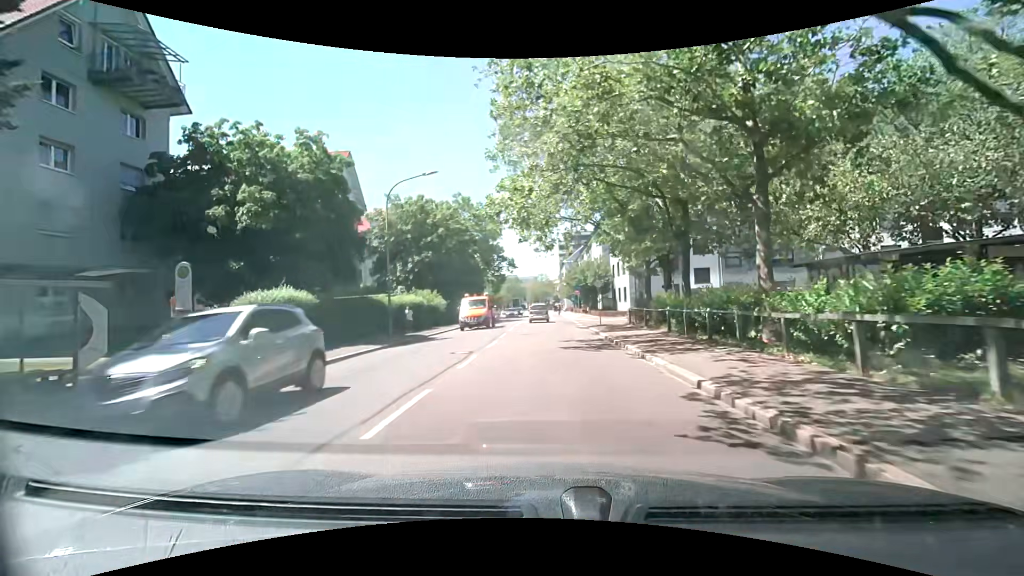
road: secondary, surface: asphalt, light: Day
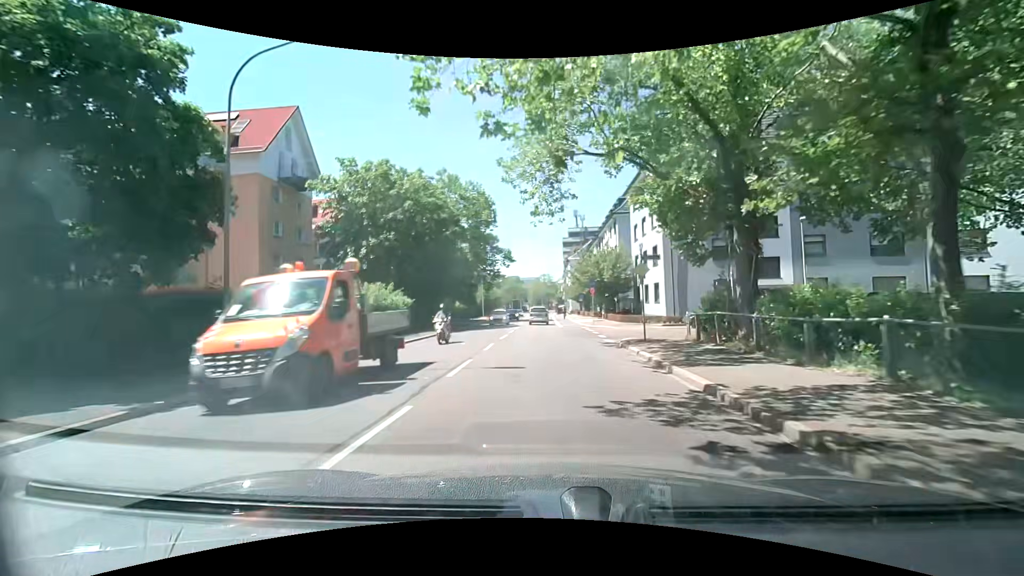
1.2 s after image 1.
(0.0, +13.2) m; +1°
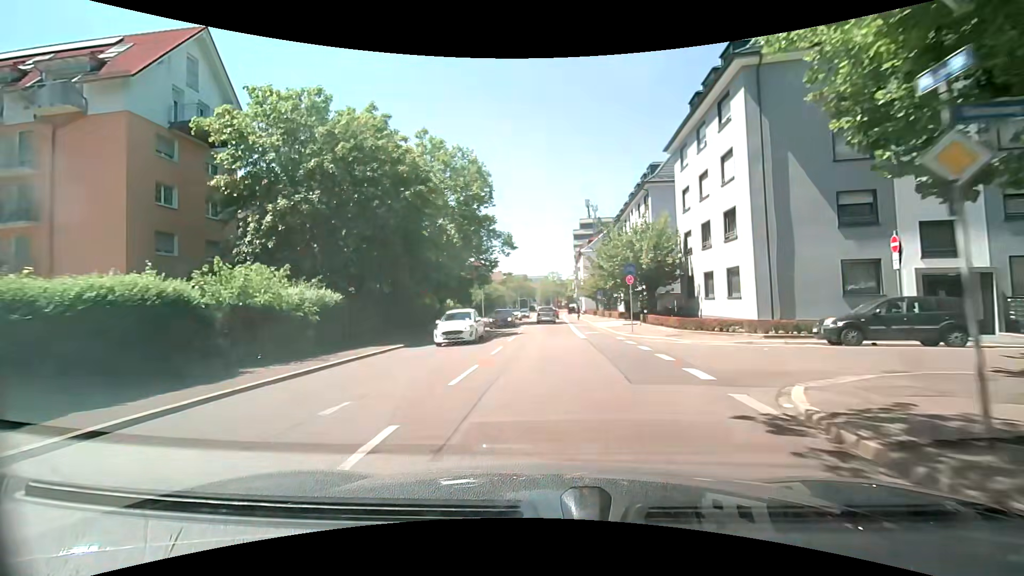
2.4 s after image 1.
(-0.2, +13.5) m; -2°
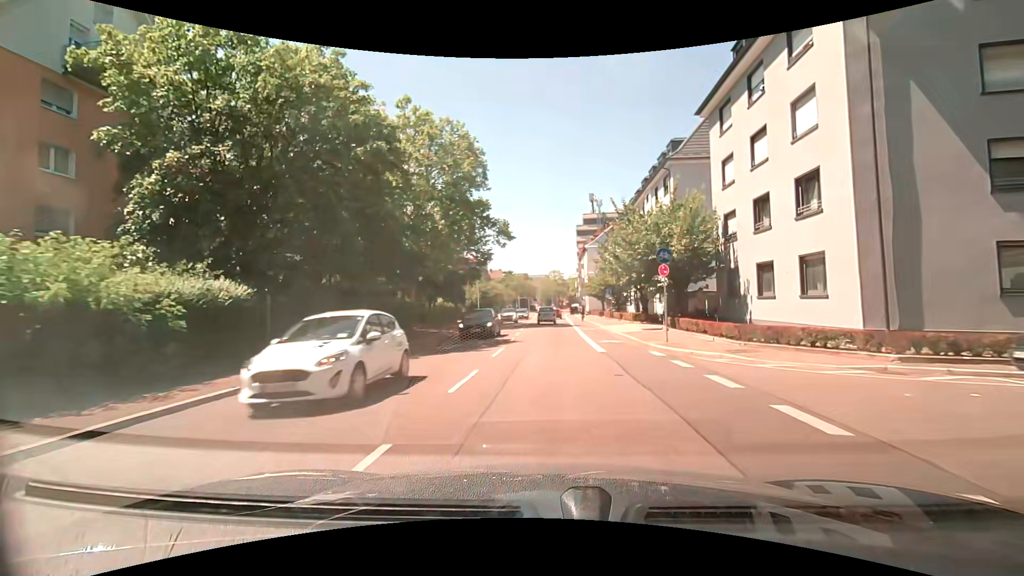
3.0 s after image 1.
(0.0, +6.8) m; 0°
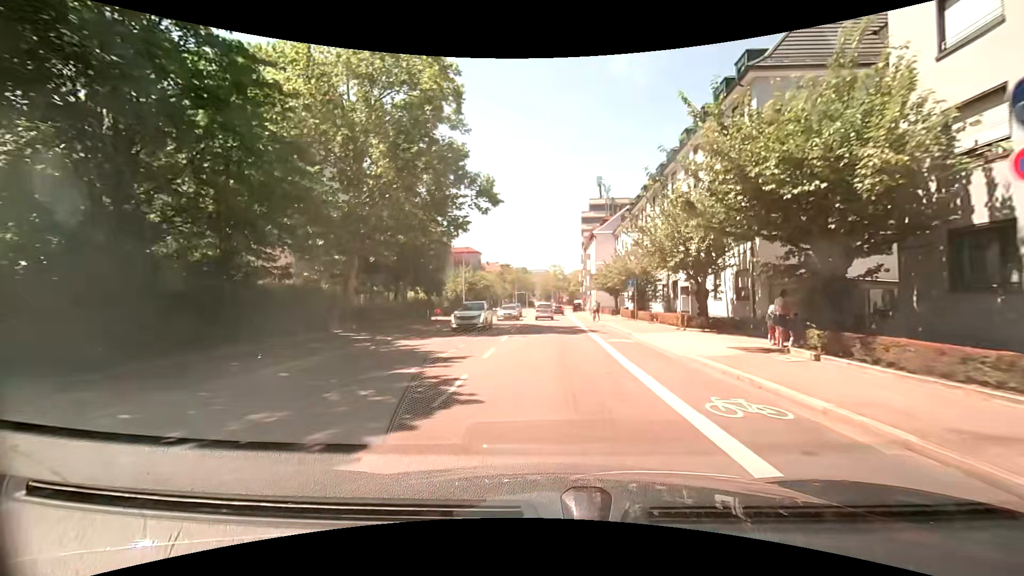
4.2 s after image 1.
(-0.1, +13.8) m; 0°
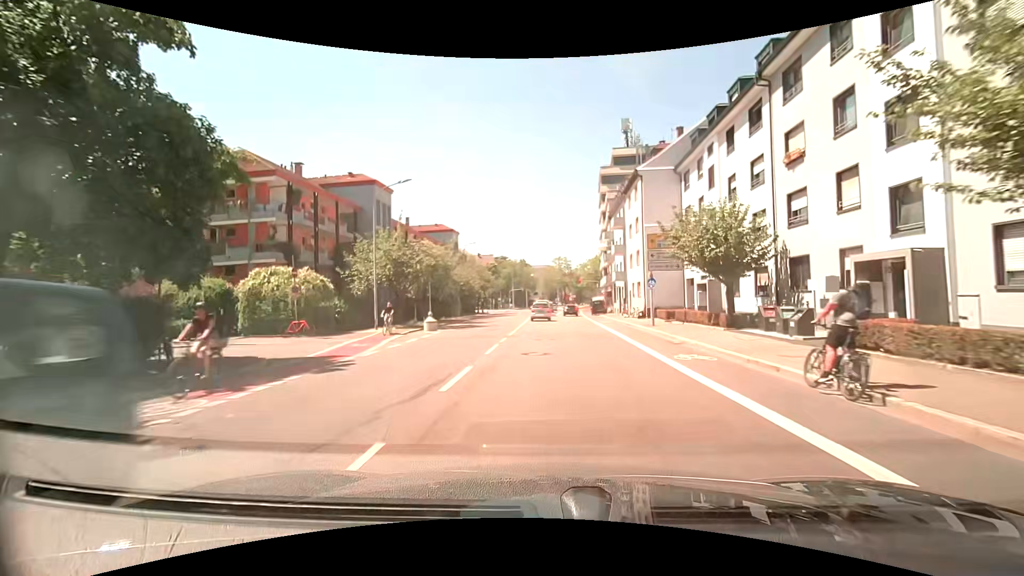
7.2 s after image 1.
(-0.3, +34.7) m; -1°
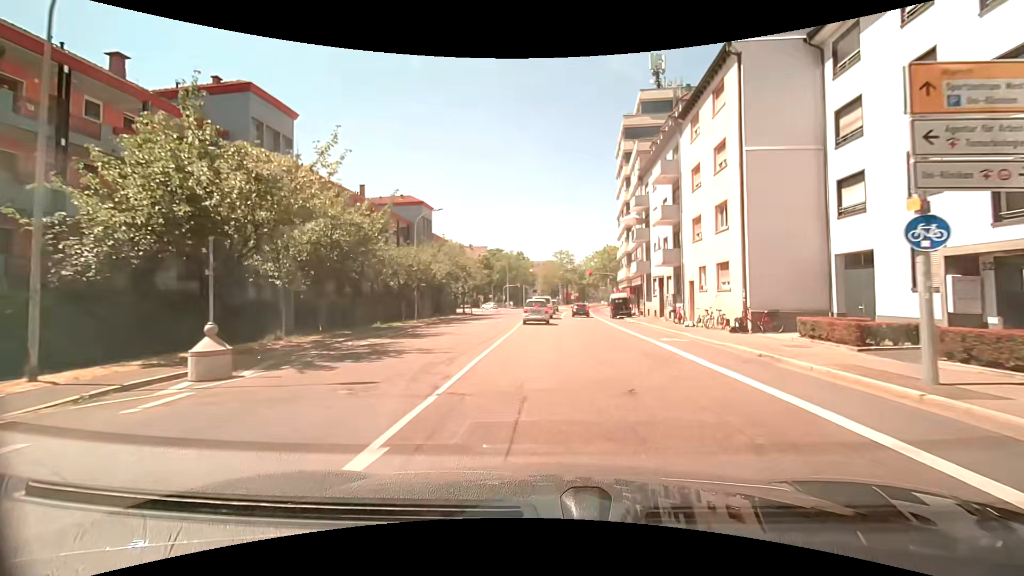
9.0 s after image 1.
(+0.2, +20.2) m; 0°
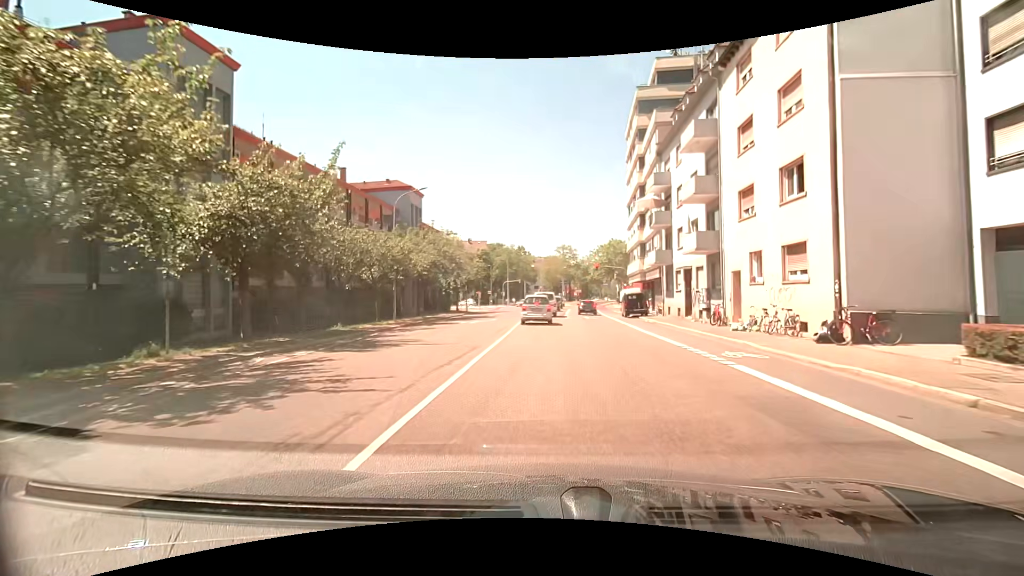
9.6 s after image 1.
(0.0, +6.2) m; 0°
(0, +10) (0, +20) (0, +30) (+1, +40) (+1, +50) (+2, +60) (+3, +70) (+3, +80) (+2, +90) (-3, +99) m
